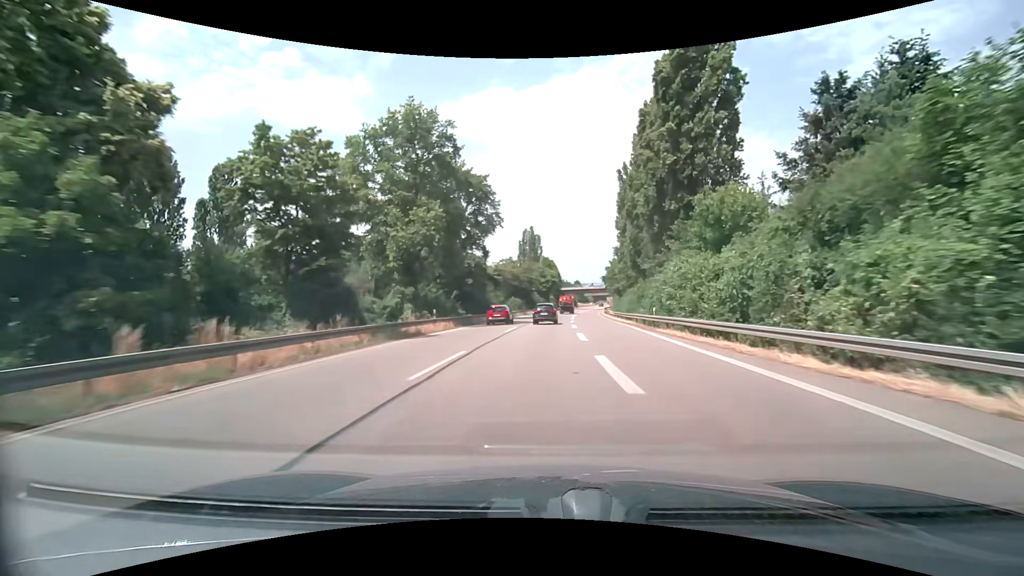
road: trunk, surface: asphalt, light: Day
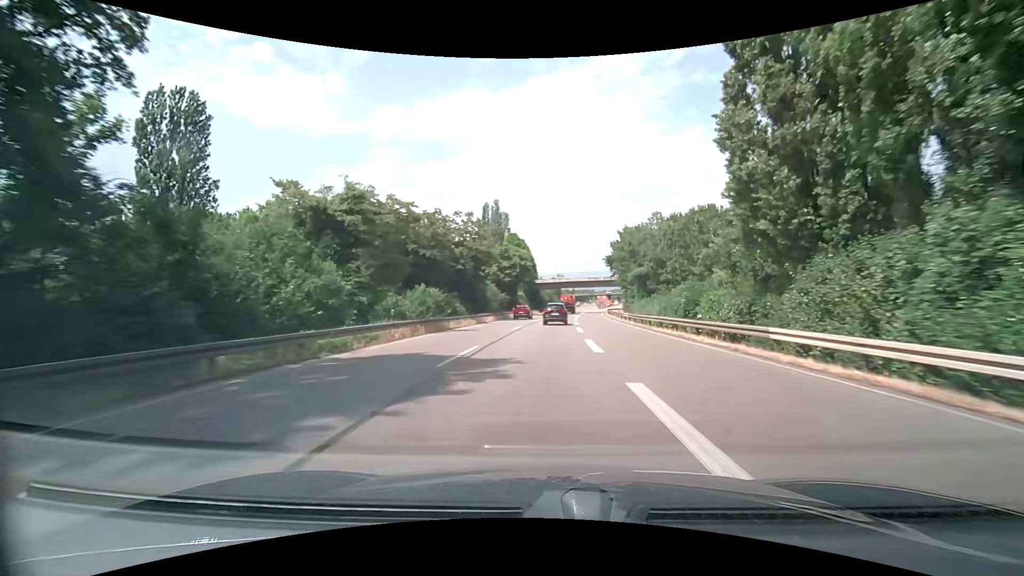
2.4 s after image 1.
(+1.5, +52.9) m; +4°
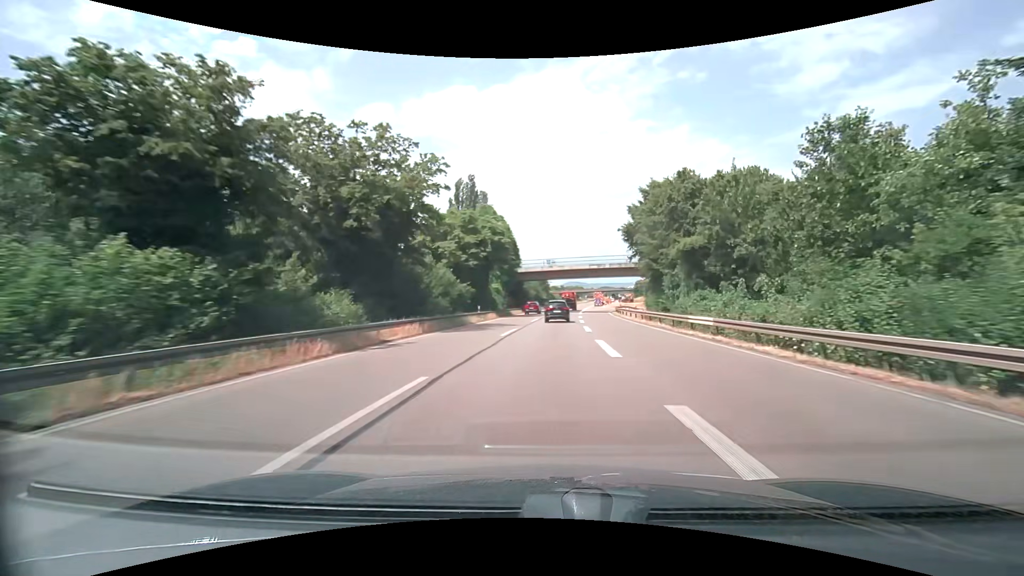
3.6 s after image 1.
(+0.2, +26.2) m; +1°
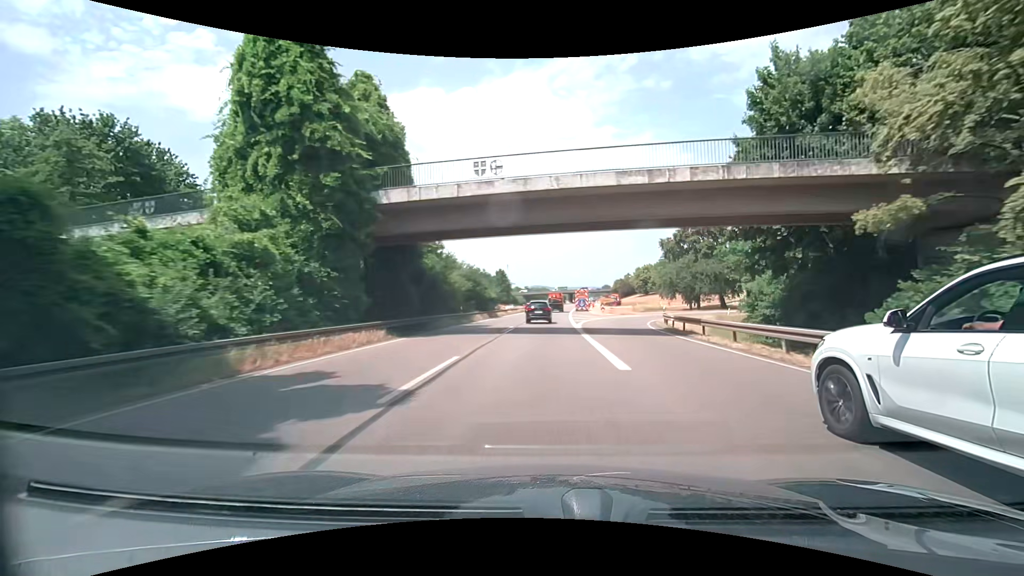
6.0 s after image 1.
(+2.0, +51.1) m; +4°
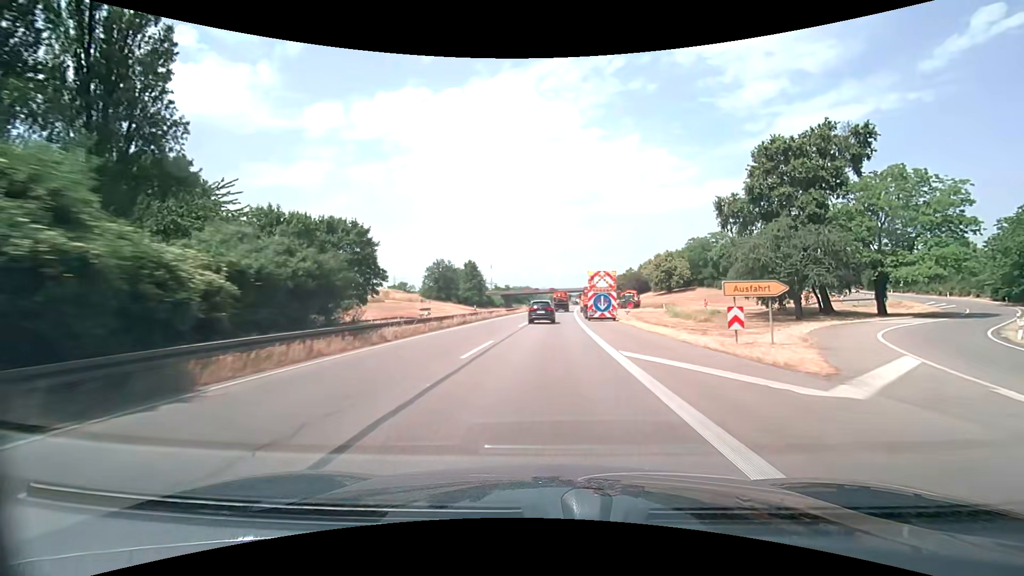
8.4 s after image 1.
(+1.4, +49.0) m; +3°
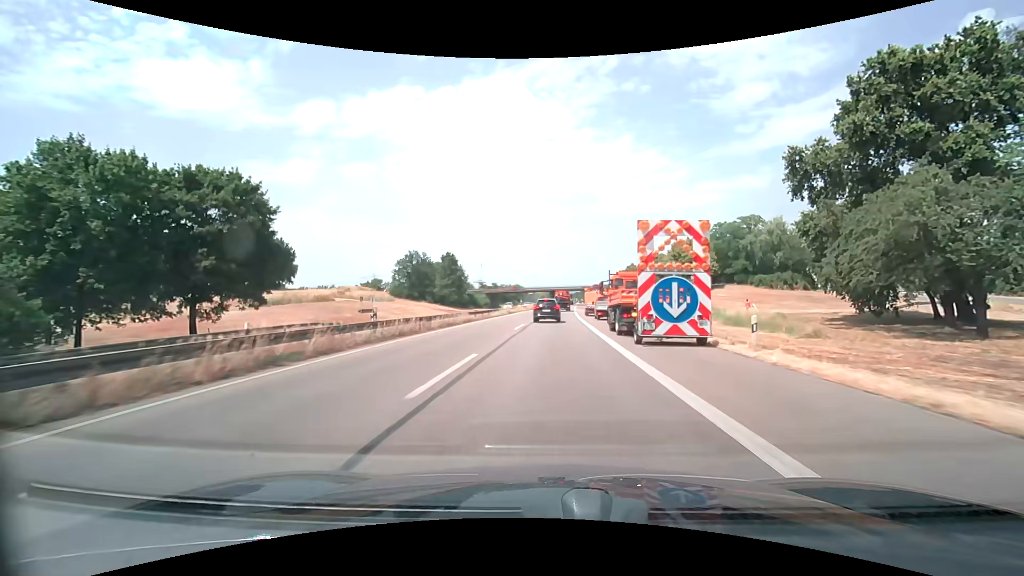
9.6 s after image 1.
(0.0, +24.0) m; 0°
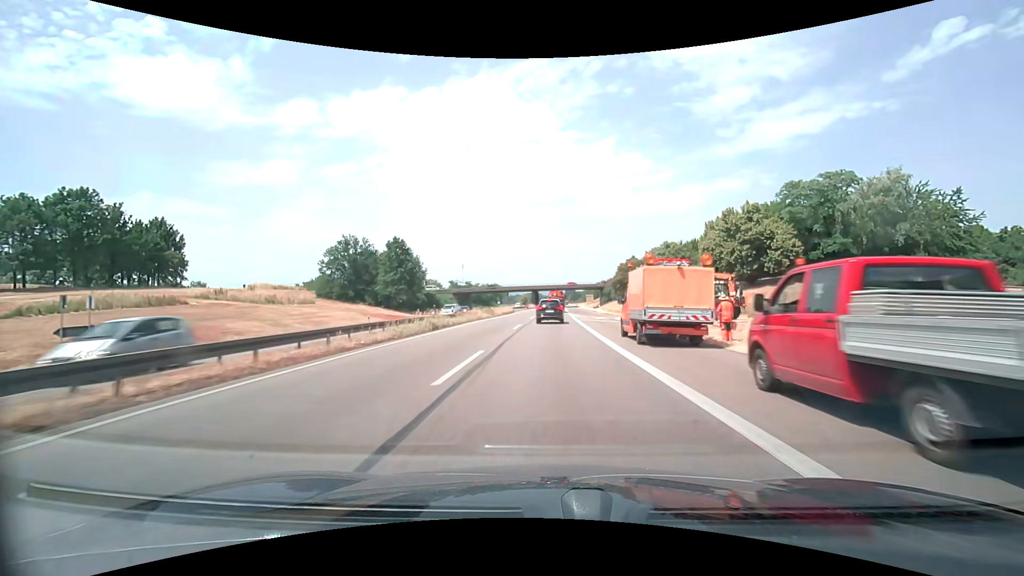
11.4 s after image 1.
(+0.5, +35.3) m; +2°
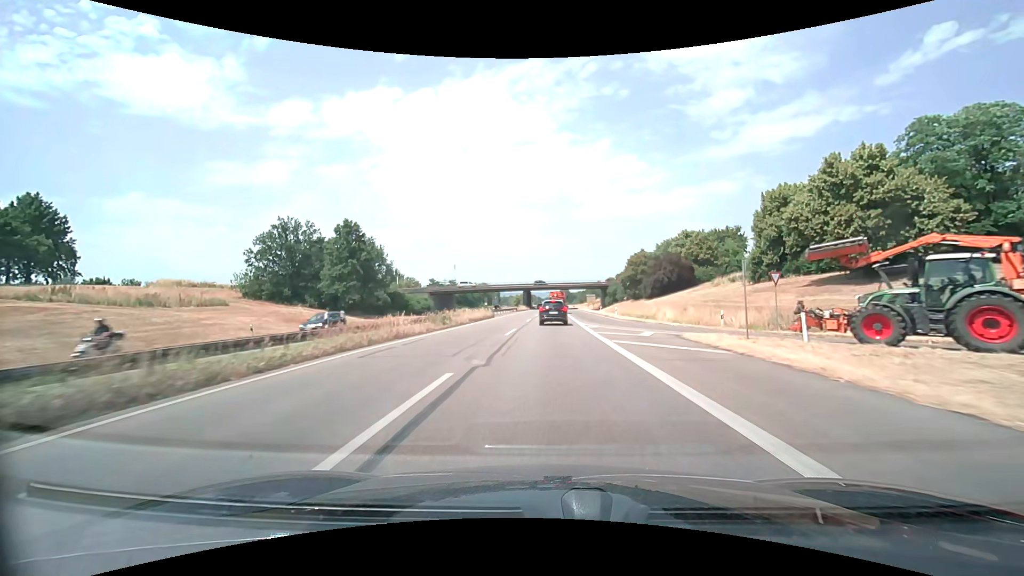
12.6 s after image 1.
(0.0, +23.1) m; +1°
(0, +10) (0, +20) (0, +30) (0, +40) (+1, +50) (+1, +60) (+1, +70) (+1, +80) (+2, +90) (+2, +100) m
